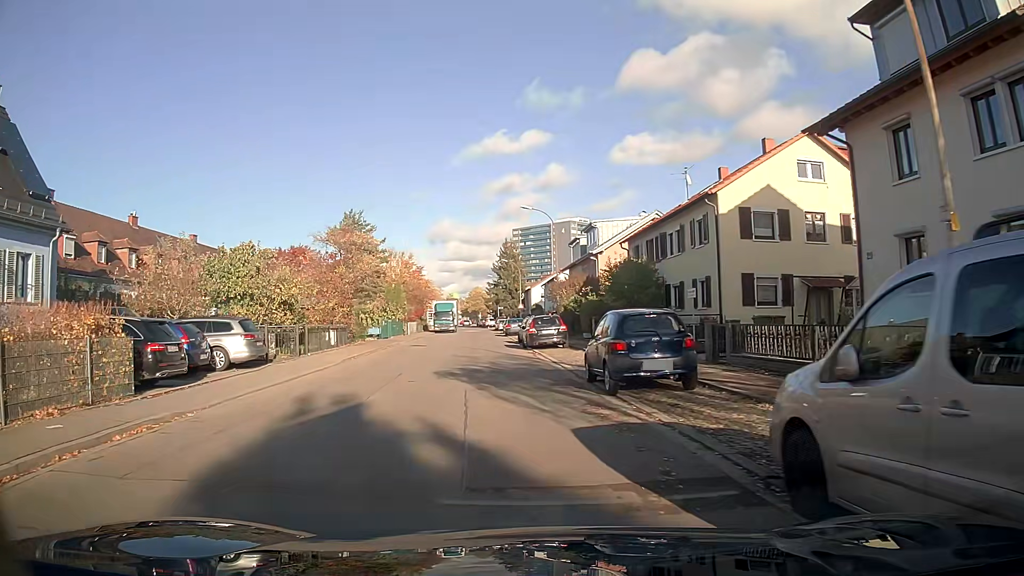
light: Day
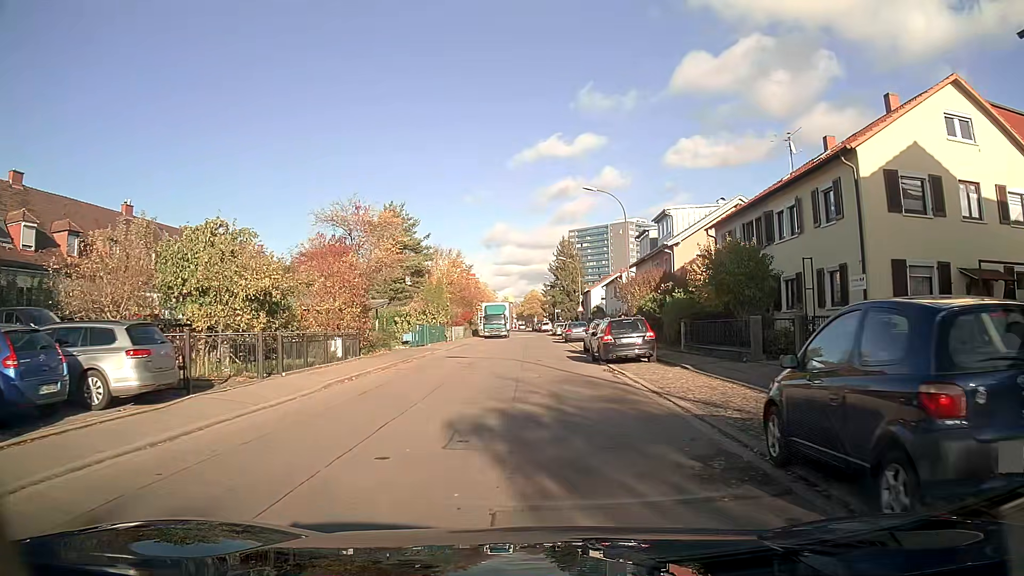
(-0.4, +8.1) m; -3°
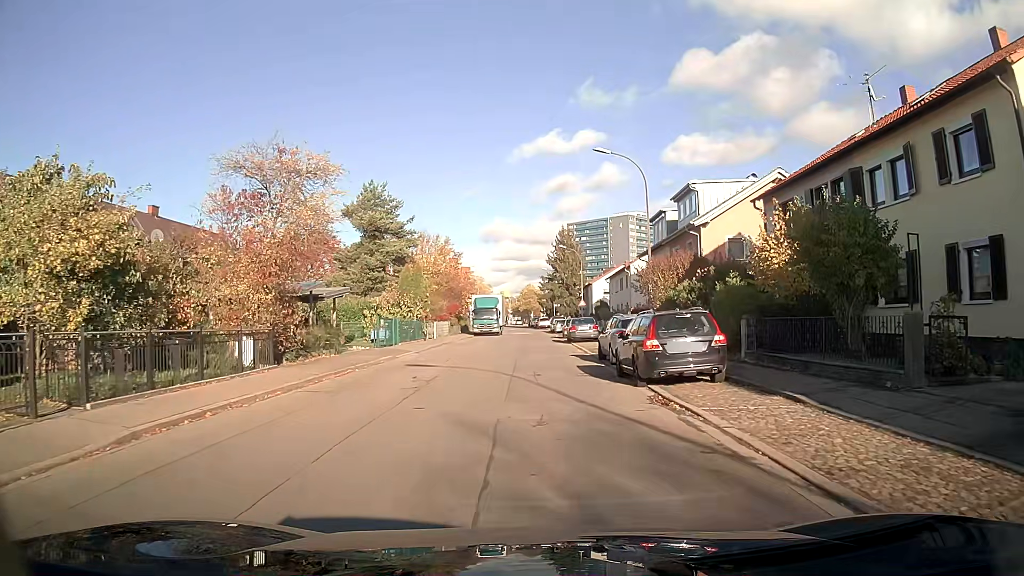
(0.0, +8.2) m; 0°
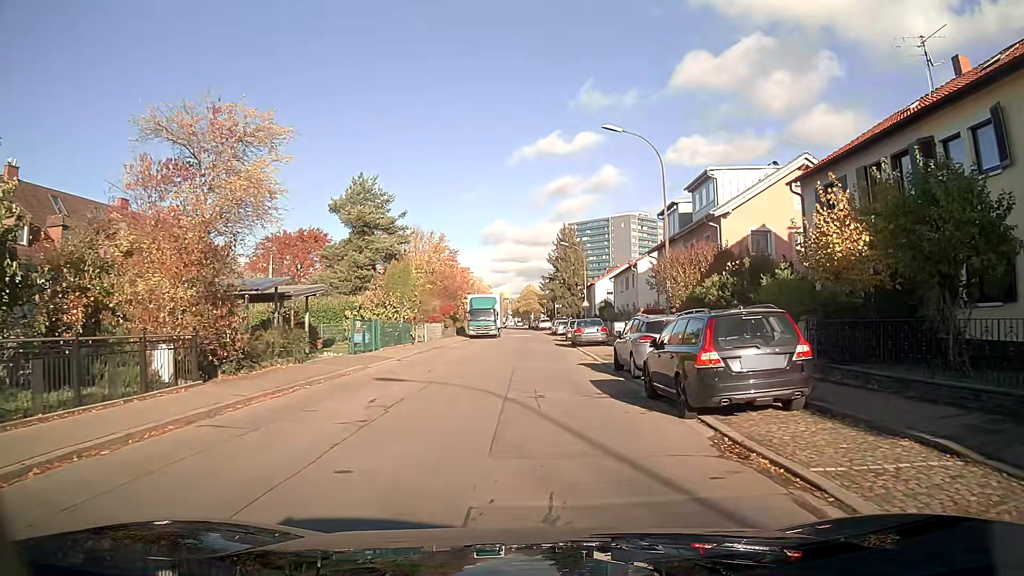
(0.0, +4.1) m; 0°
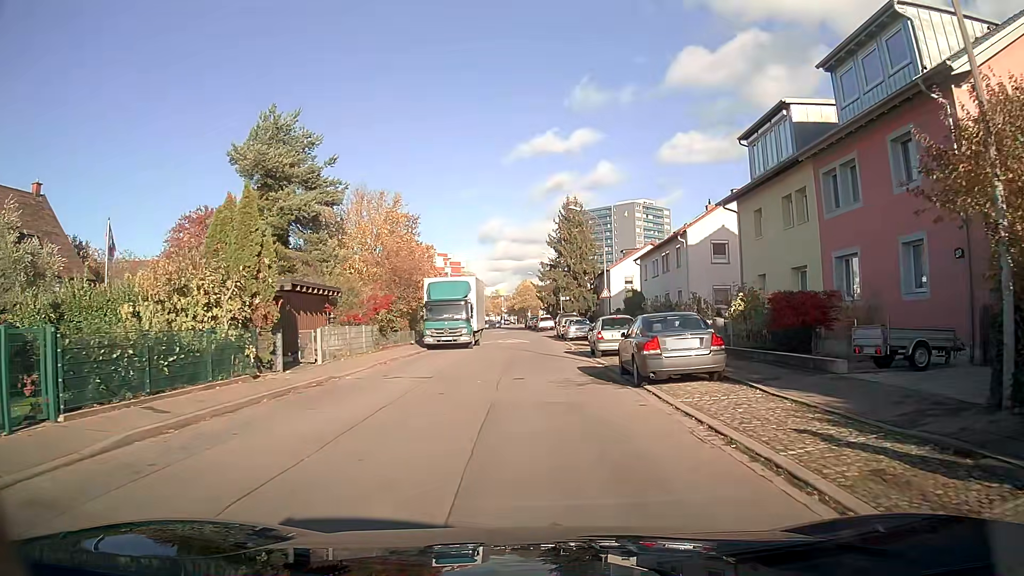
(+0.1, +20.8) m; +1°
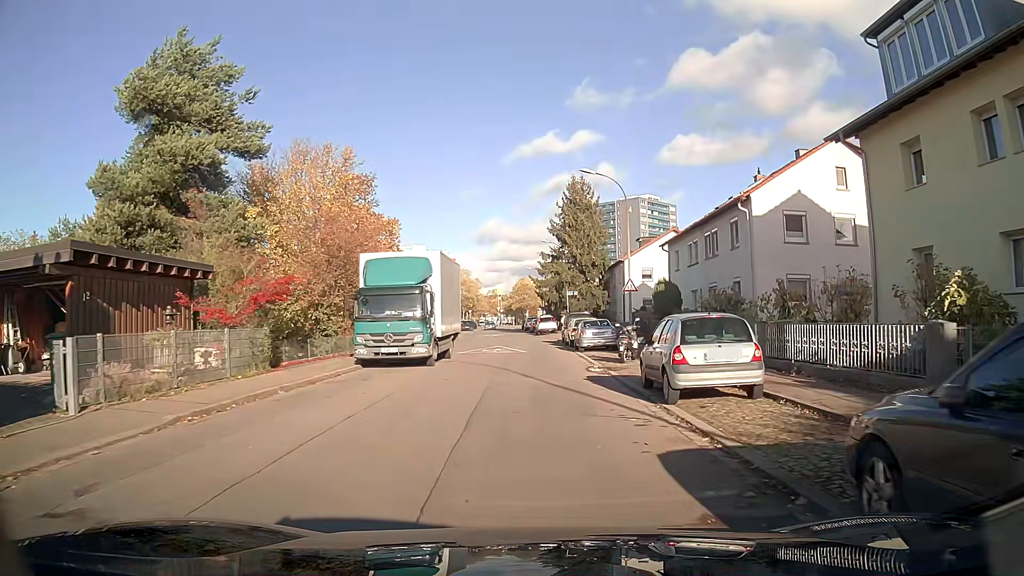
(0.0, +12.3) m; 0°
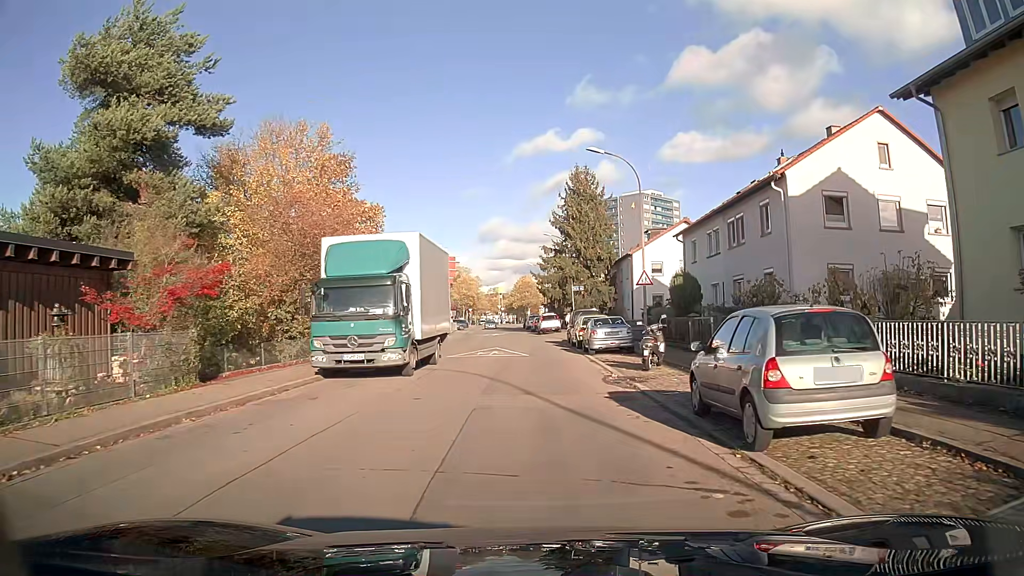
(0.0, +4.1) m; 0°
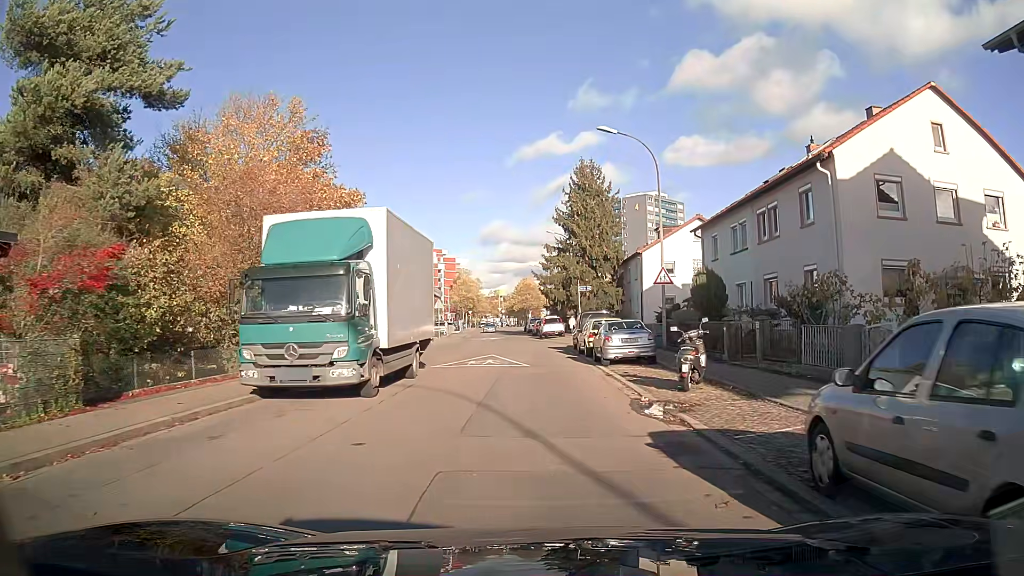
(0.0, +4.1) m; 0°
(0, +10) (0, +20) (0, +30) (0, +40) (-1, +50) (-2, +60) (-2, +70) (-2, +80) (-3, +90) (-3, +100) m
